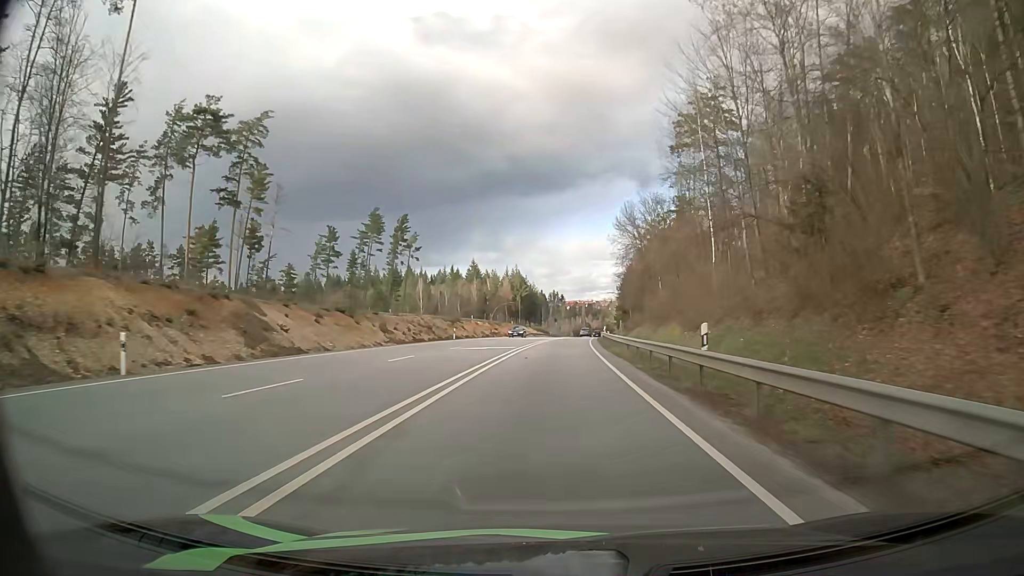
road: primary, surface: asphalt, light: Day
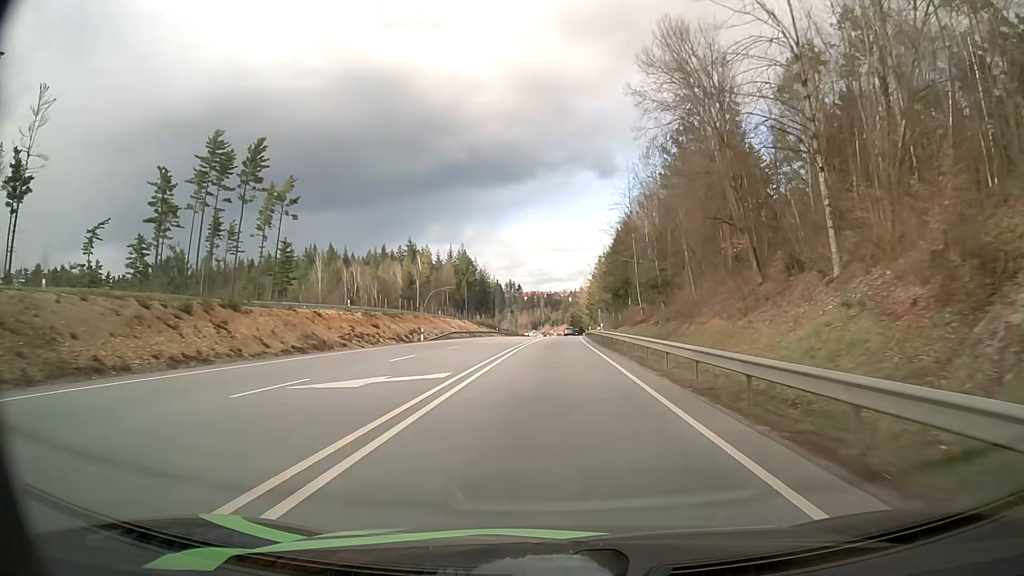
(+1.8, +59.6) m; +4°
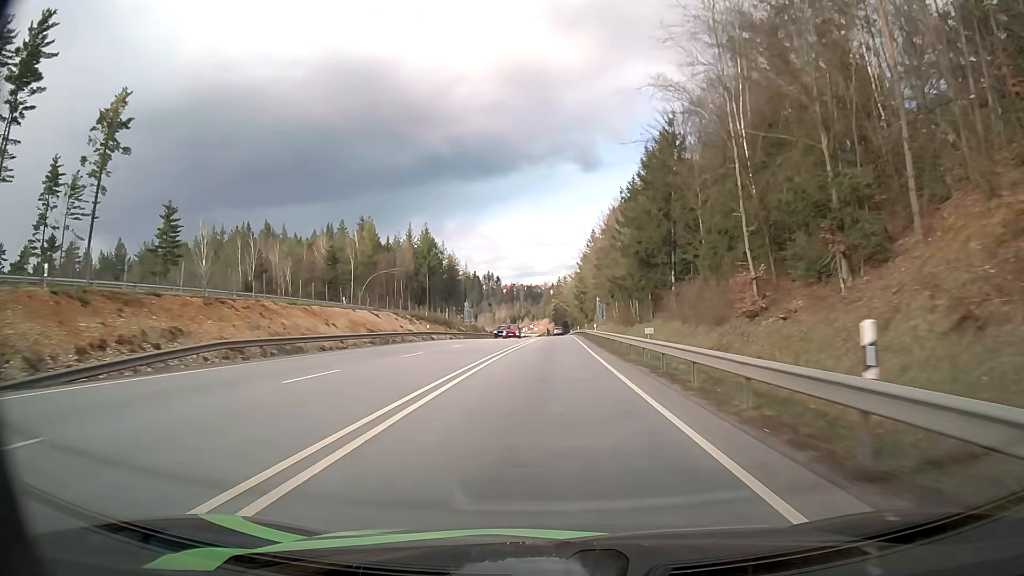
(+0.8, +44.9) m; +2°
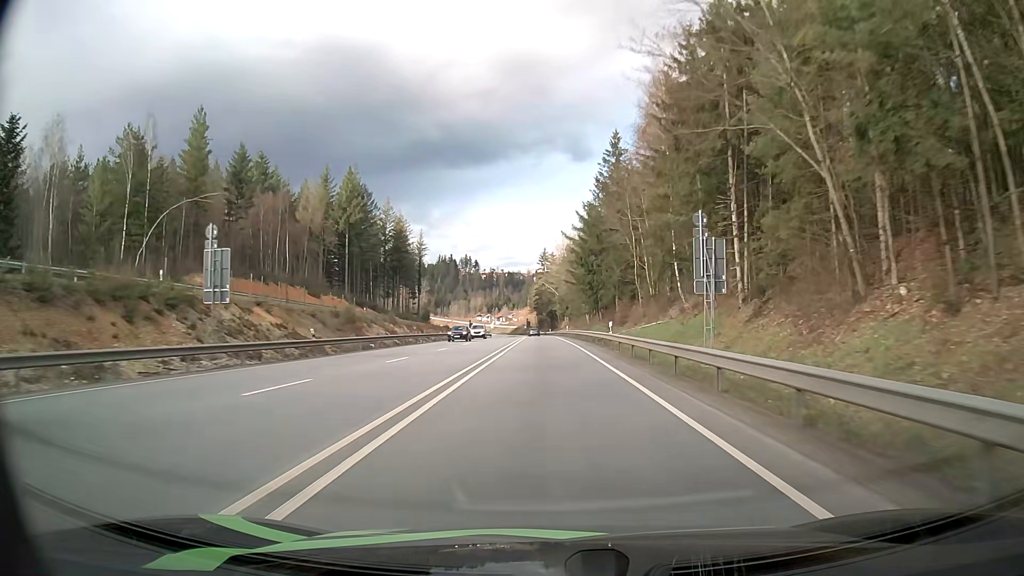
(+0.9, +74.2) m; +1°
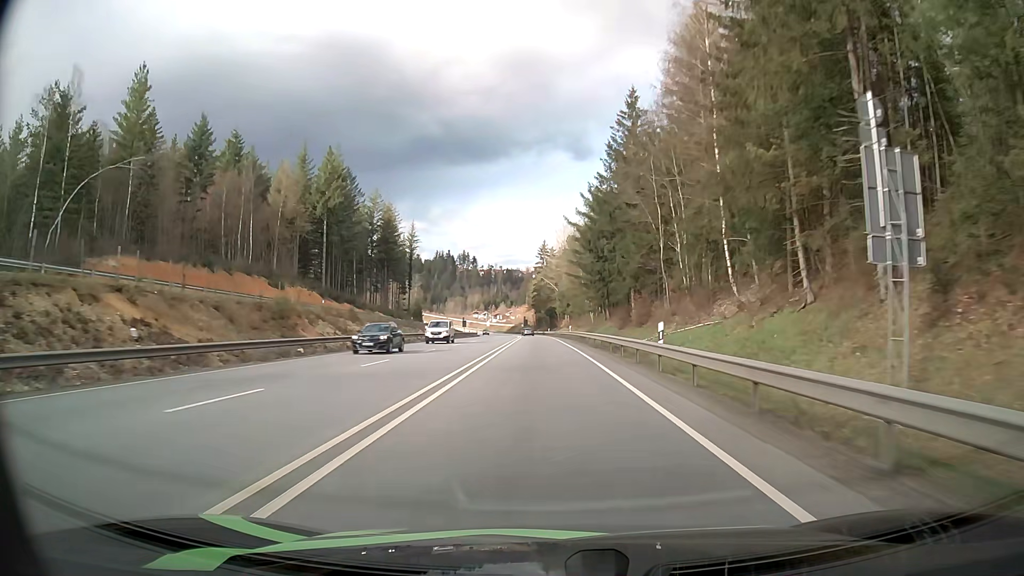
(0.0, +14.7) m; 0°
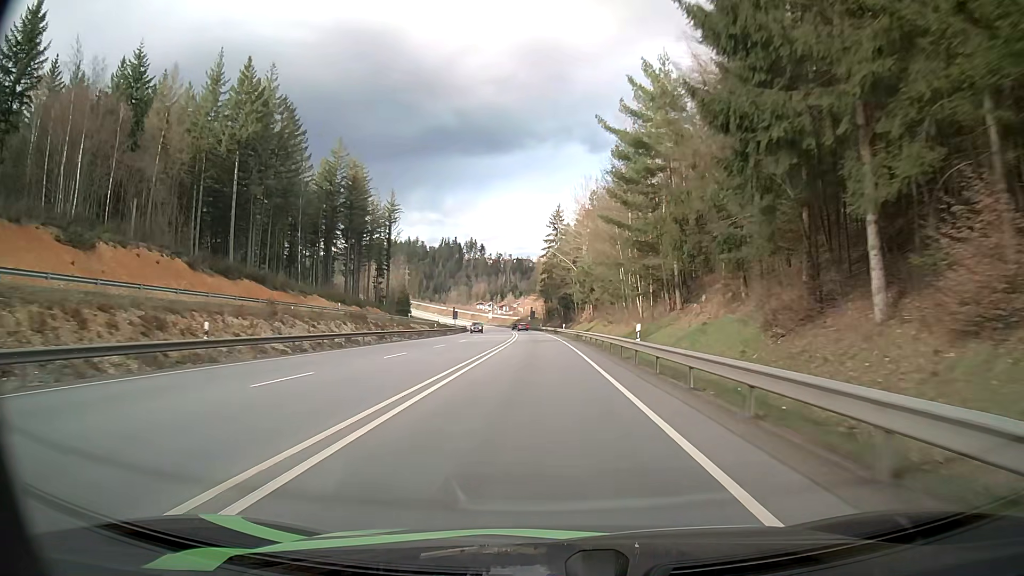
(-0.2, +44.6) m; -1°
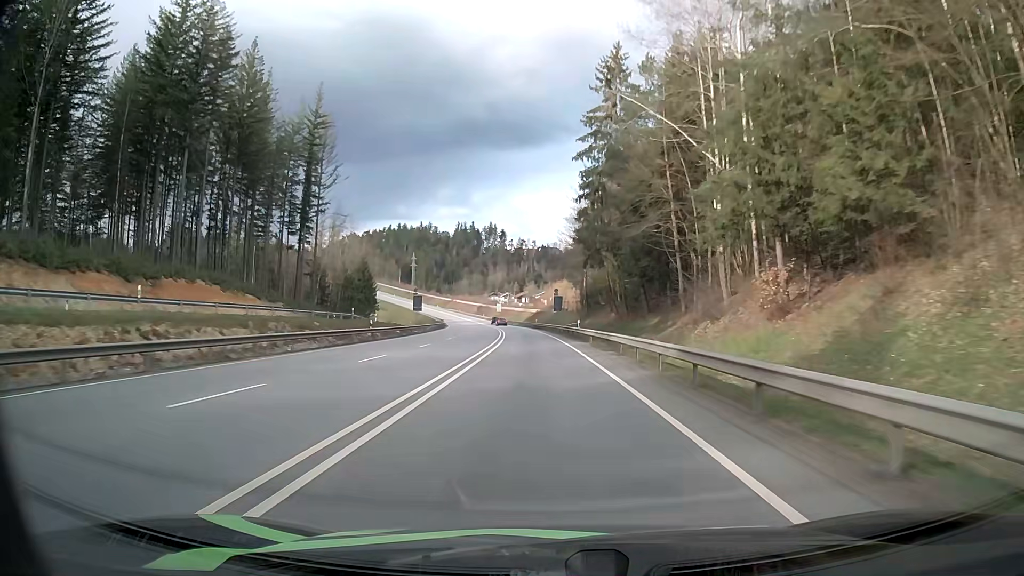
(-1.4, +76.3) m; -2°
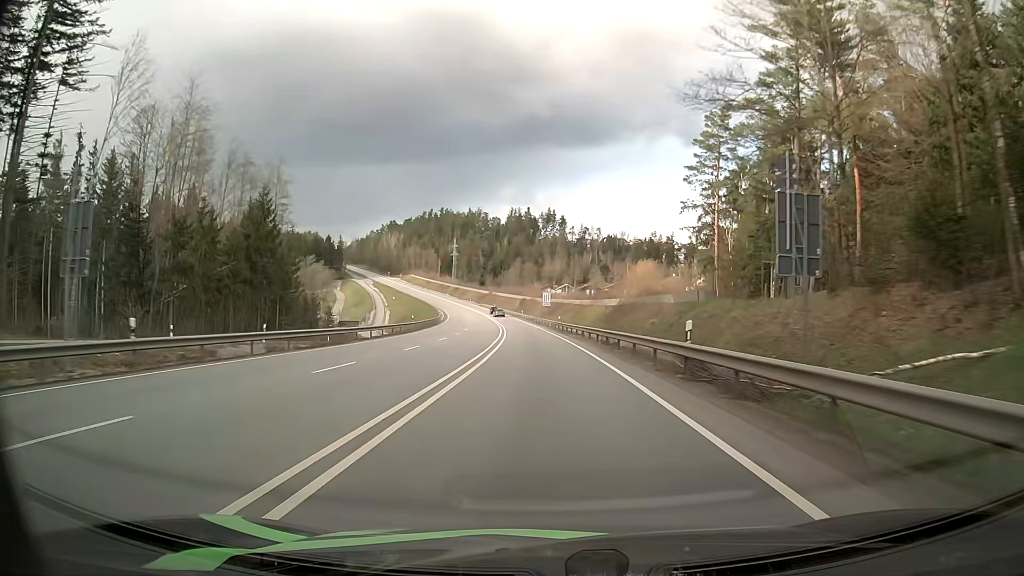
(-3.2, +78.3) m; -5°
(0, +10) (0, +20) (-1, +30) (-1, +40) (-1, +50) (-2, +60) (-3, +70) (-4, +80) (-5, +90) (-6, +100) m
